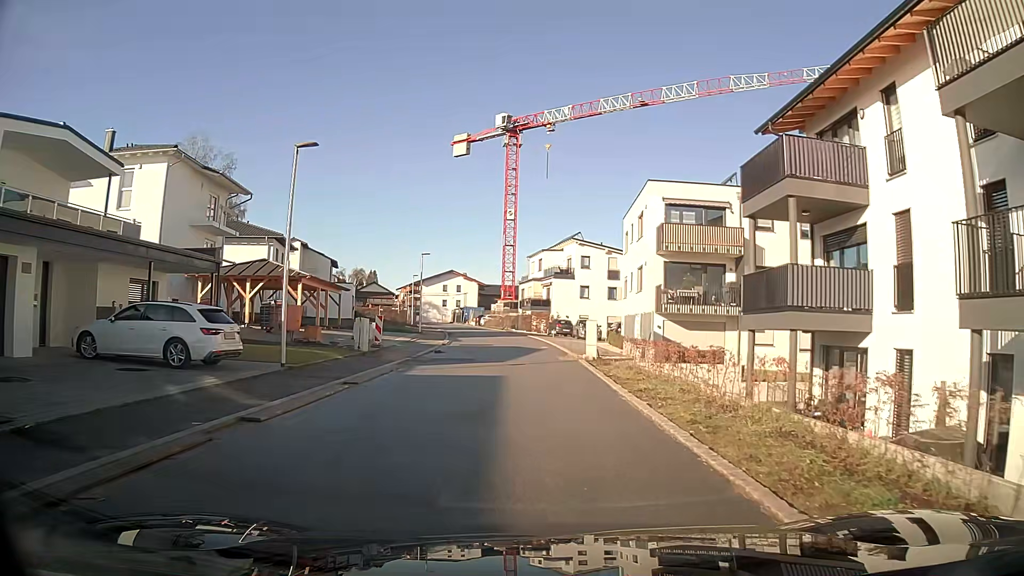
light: Day
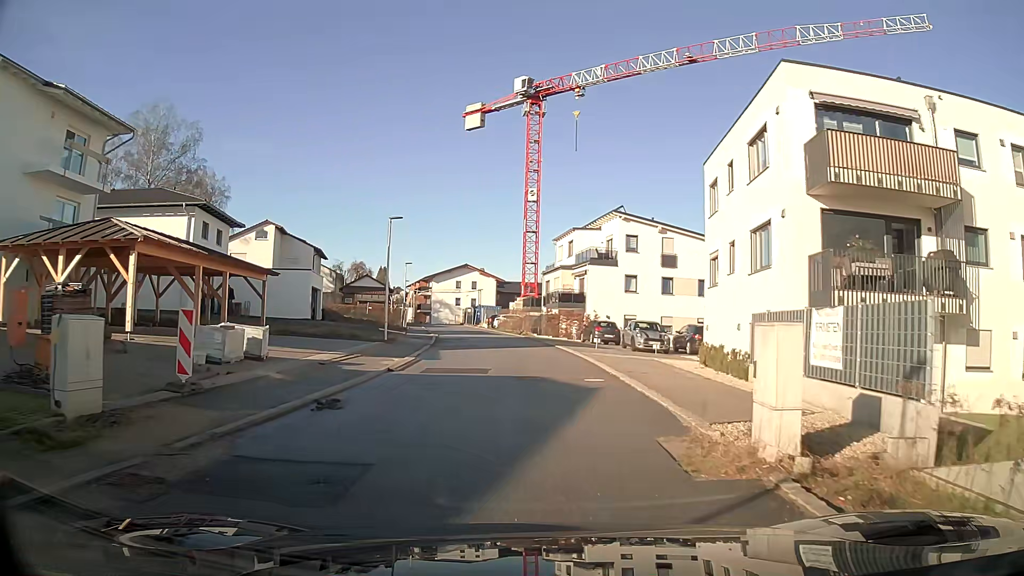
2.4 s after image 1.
(-0.2, +16.8) m; -2°
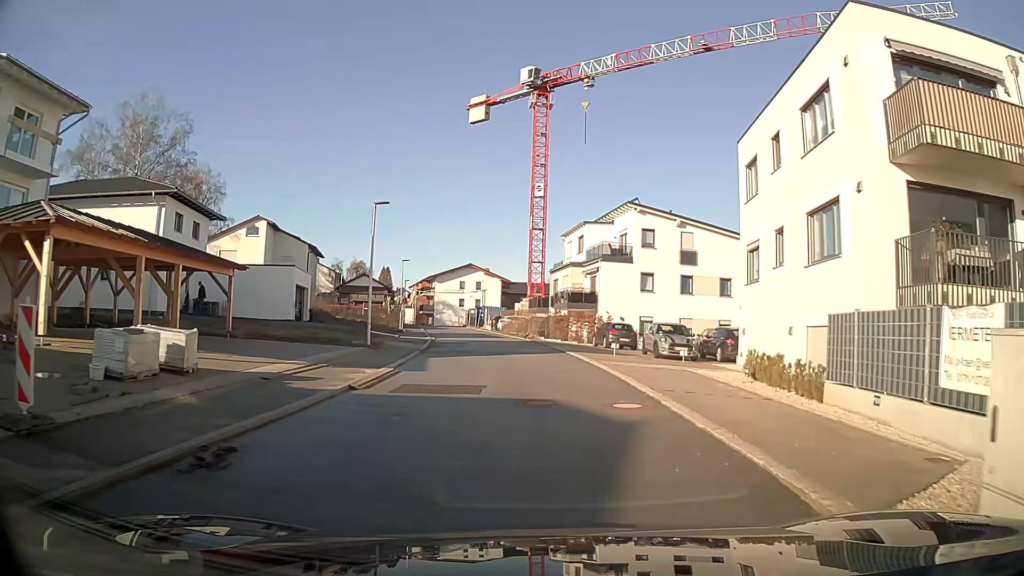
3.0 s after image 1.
(0.0, +4.2) m; 0°
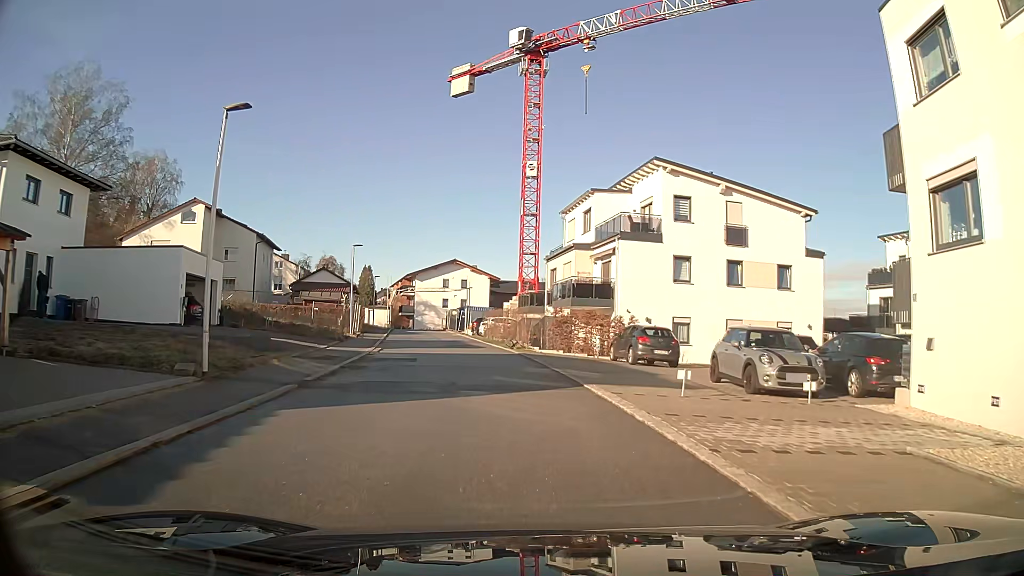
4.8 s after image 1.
(0.0, +12.5) m; -1°
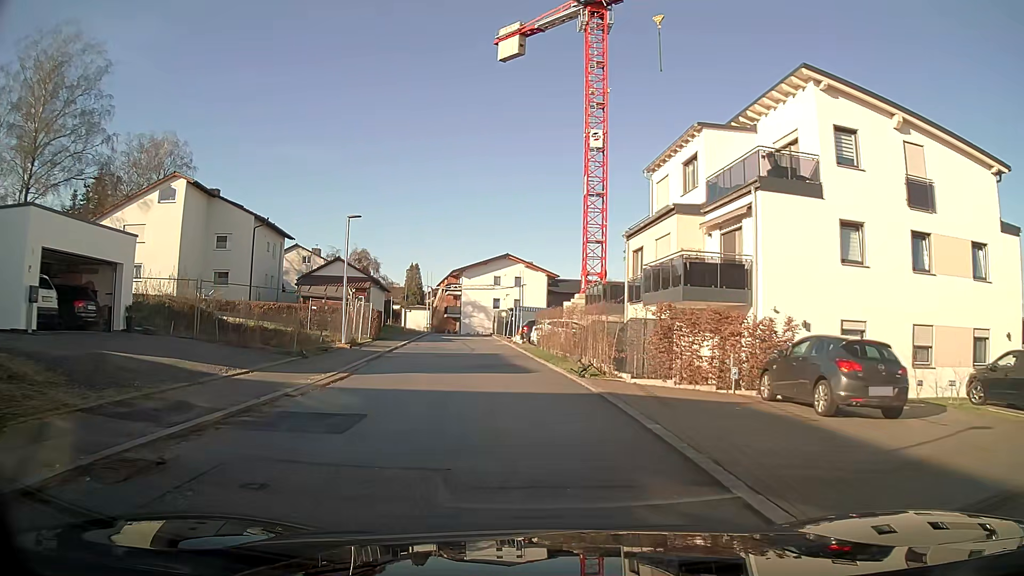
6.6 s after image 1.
(-0.5, +12.6) m; -5°
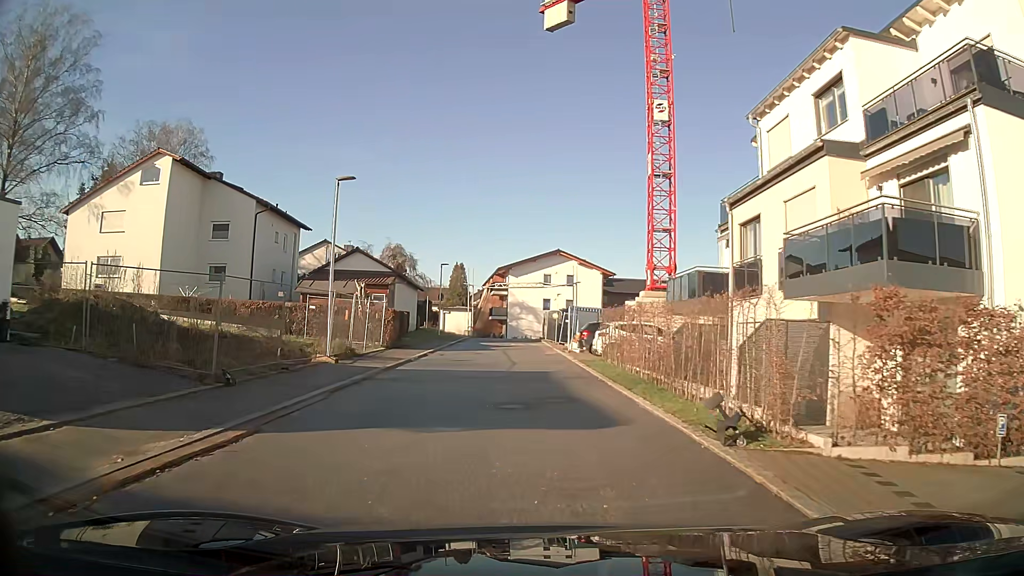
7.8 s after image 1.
(-0.3, +8.4) m; -4°
(0, +10) (0, +20) (-1, +30) (-1, +40) (-1, +50) (+1, +60) (+7, +68) (+16, +71) (+26, +71) (+36, +71) m
